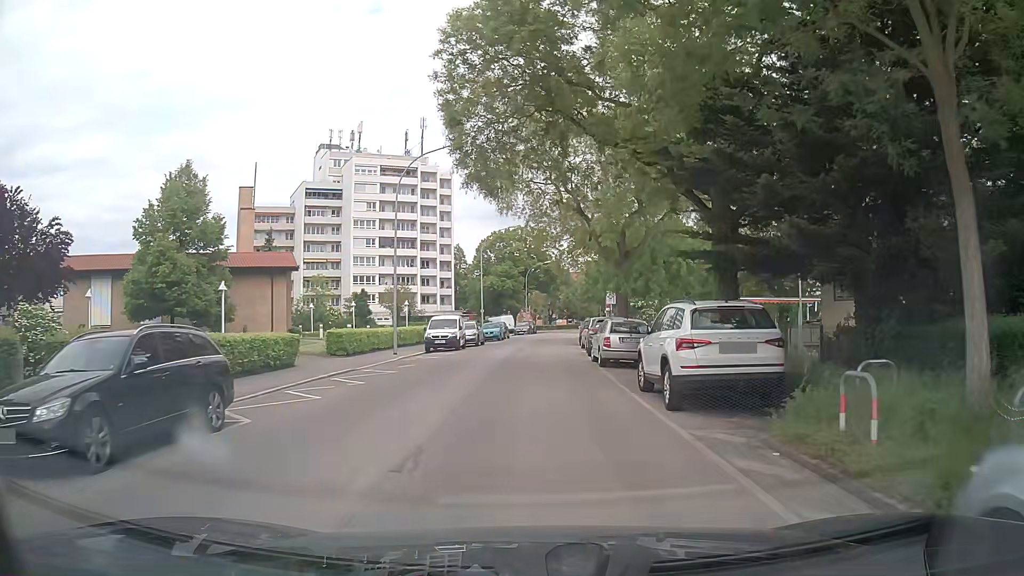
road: tertiary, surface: asphalt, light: Day
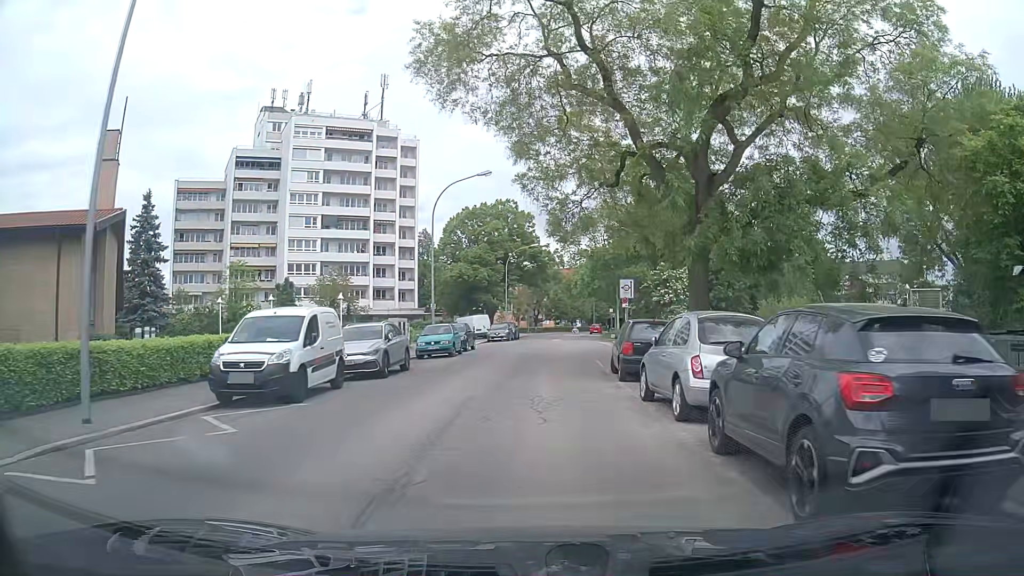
(+0.2, +22.0) m; +1°
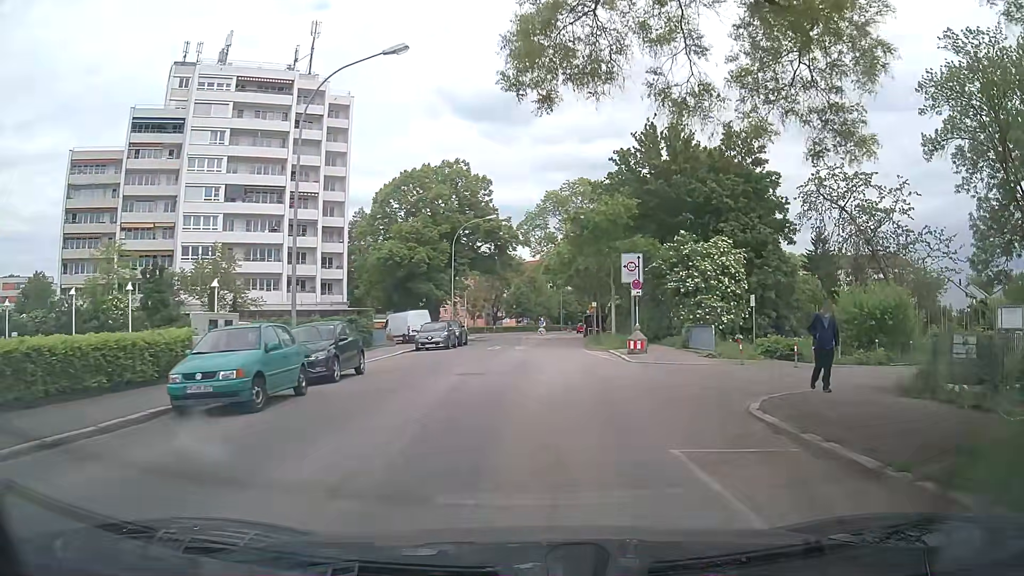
(+0.5, +17.9) m; +4°
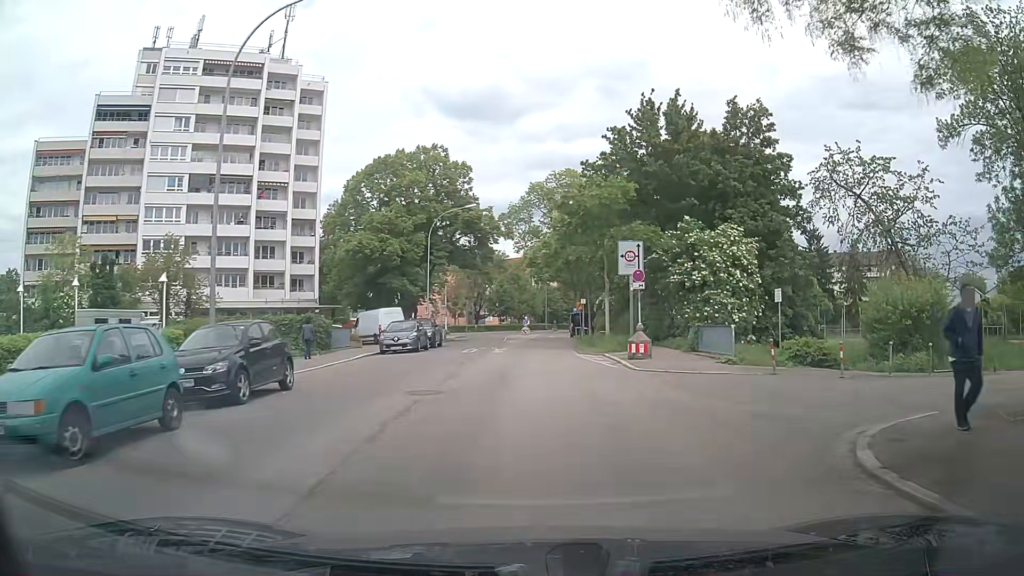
(0.0, +4.5) m; +1°
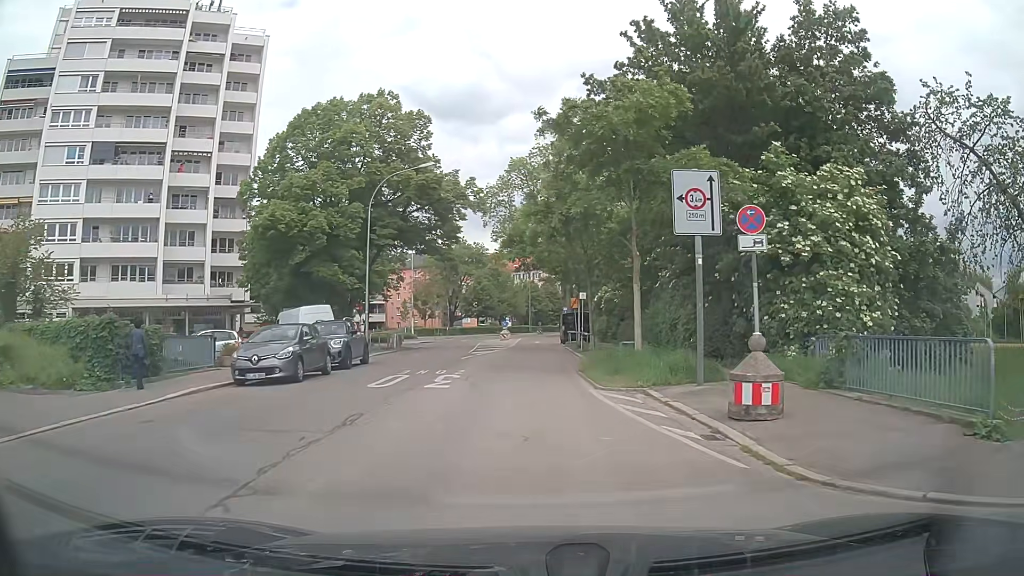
(+0.3, +13.5) m; +1°
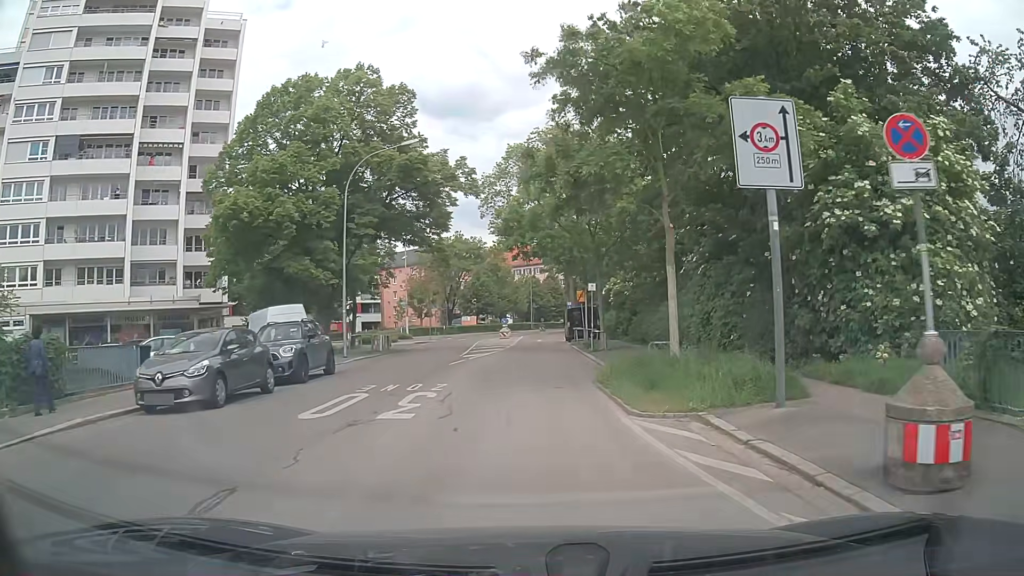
(+0.1, +4.5) m; +1°
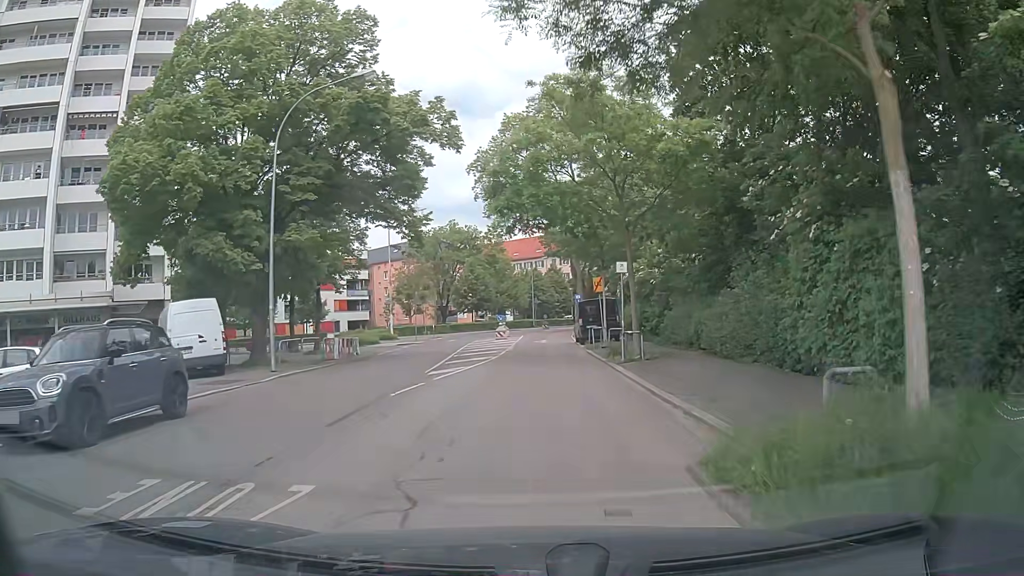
(-0.1, +9.0) m; -1°
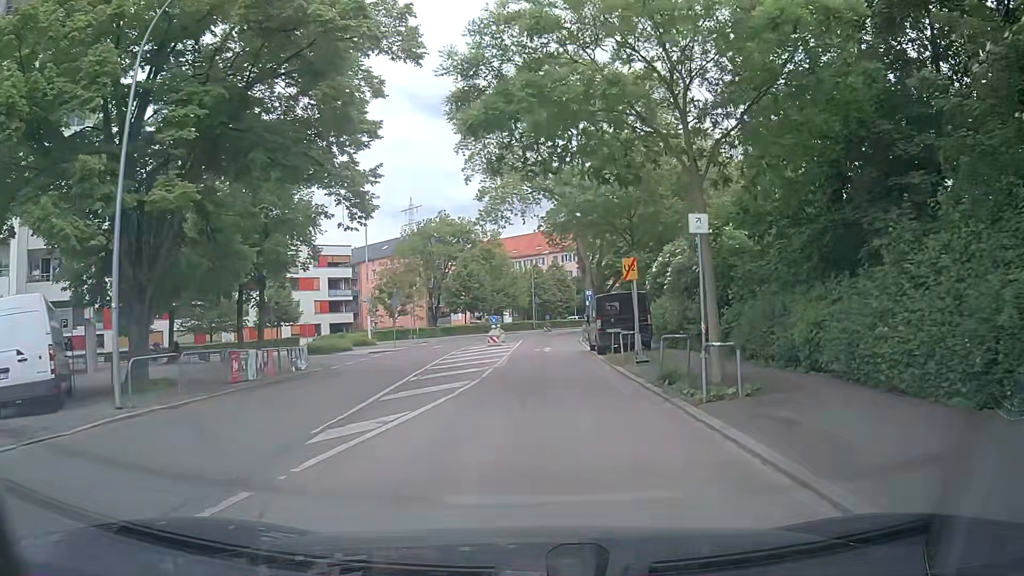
(0.0, +9.0) m; 0°
(0, +10) (0, +20) (0, +30) (+1, +40) (+2, +50) (+3, +60) (+6, +69) (+10, +79) (+14, +88) (+20, +96) m
